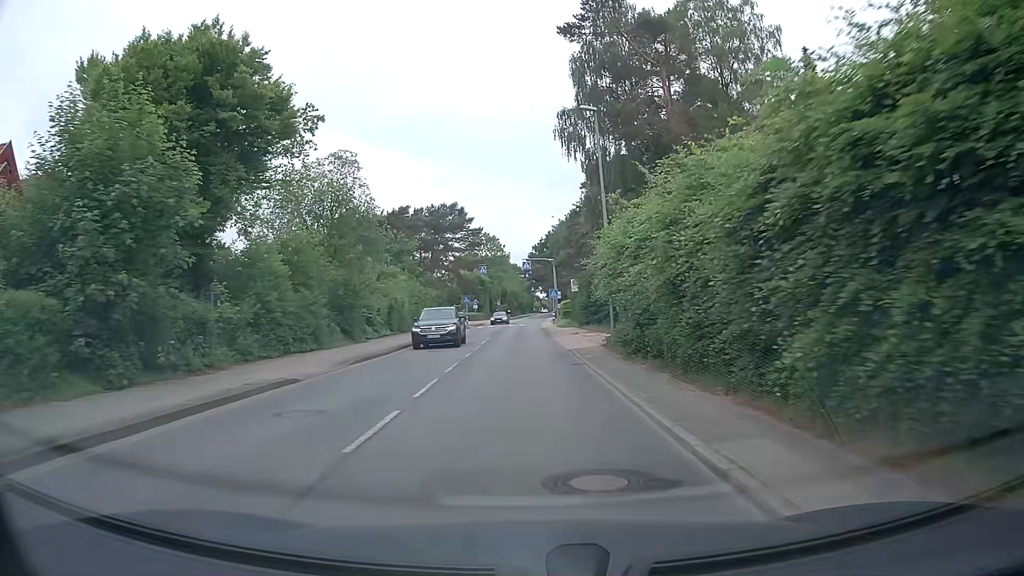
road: tertiary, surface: asphalt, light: Day
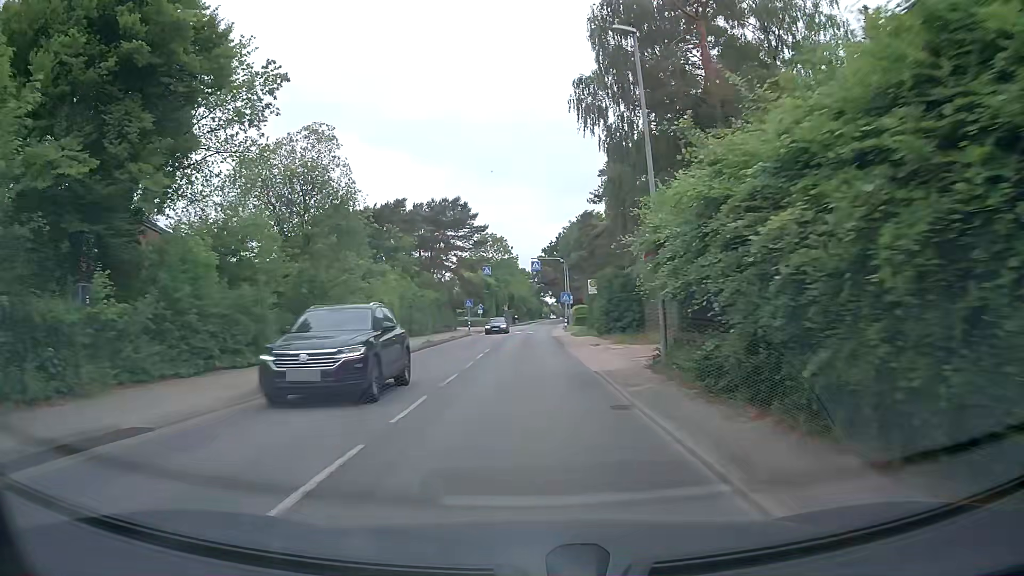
(-0.1, +6.9) m; -1°
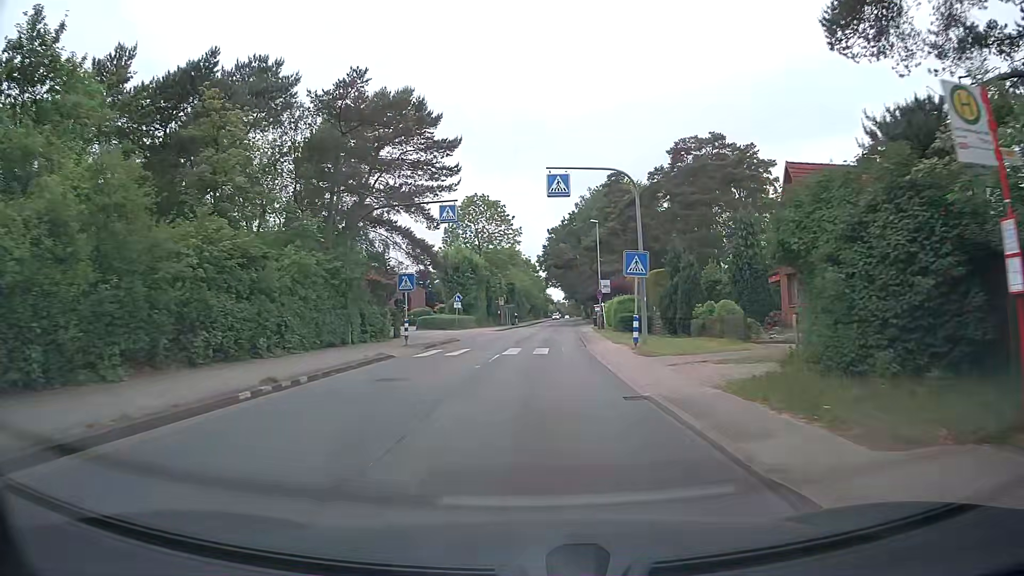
(-0.1, +34.4) m; 0°
(0, +10) (+1, +20) (+1, +30) (+2, +40) (+2, +50) (+3, +60) (+4, +70) (+5, +80) (+5, +90) (+6, +100) m
